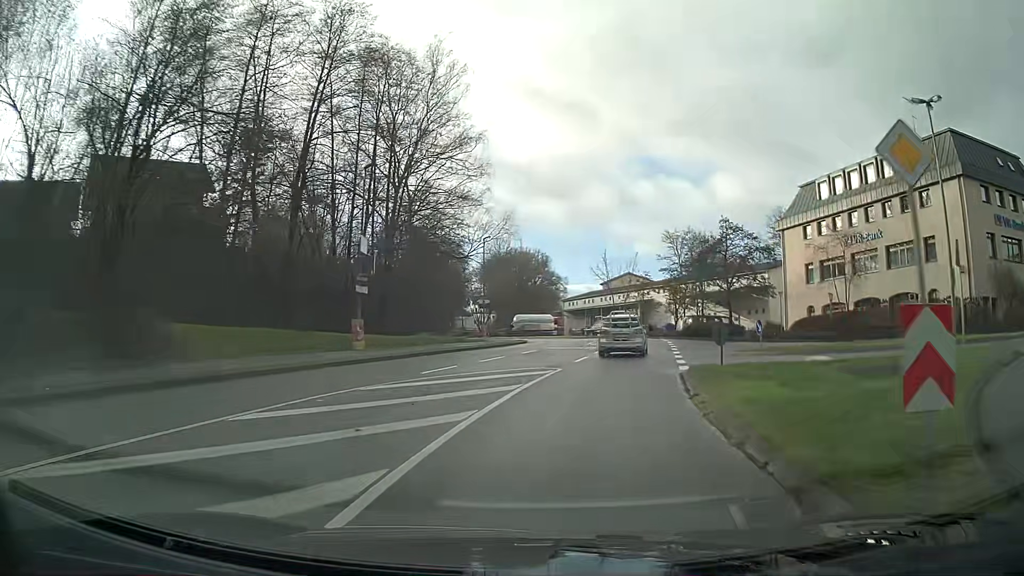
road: unclassified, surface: asphalt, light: Day
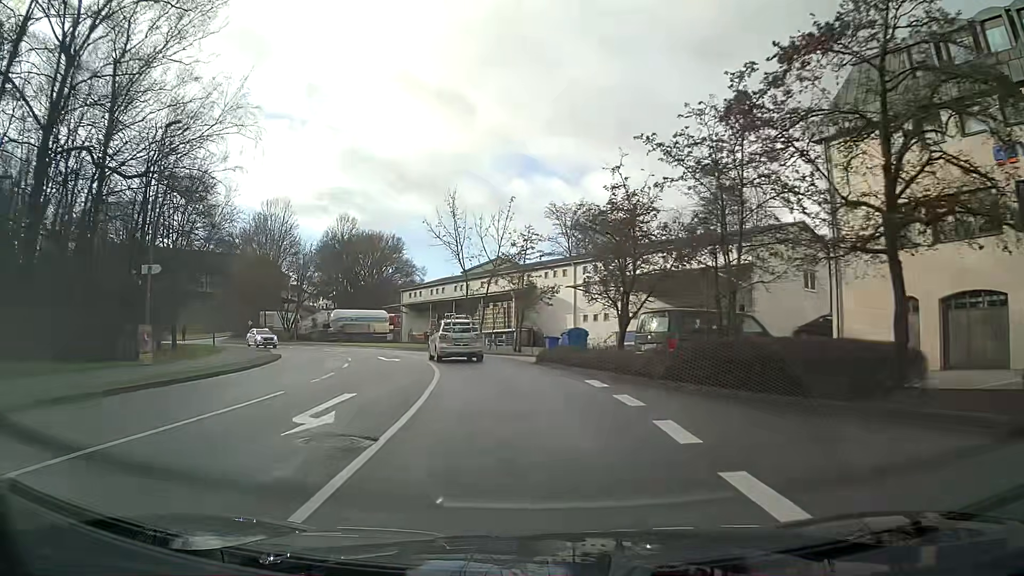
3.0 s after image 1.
(+4.0, +32.1) m; +8°
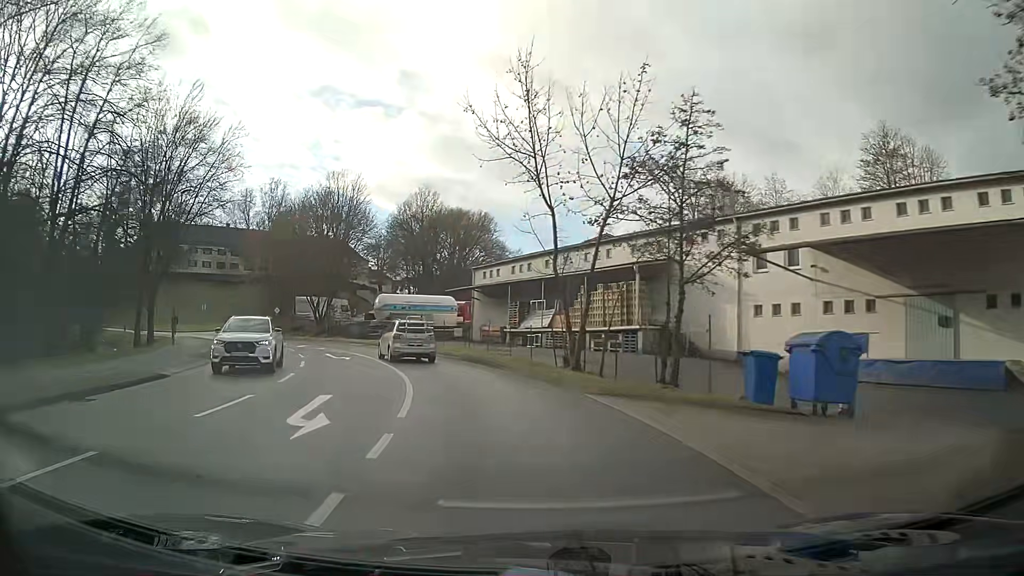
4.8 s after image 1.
(-1.3, +19.6) m; -9°
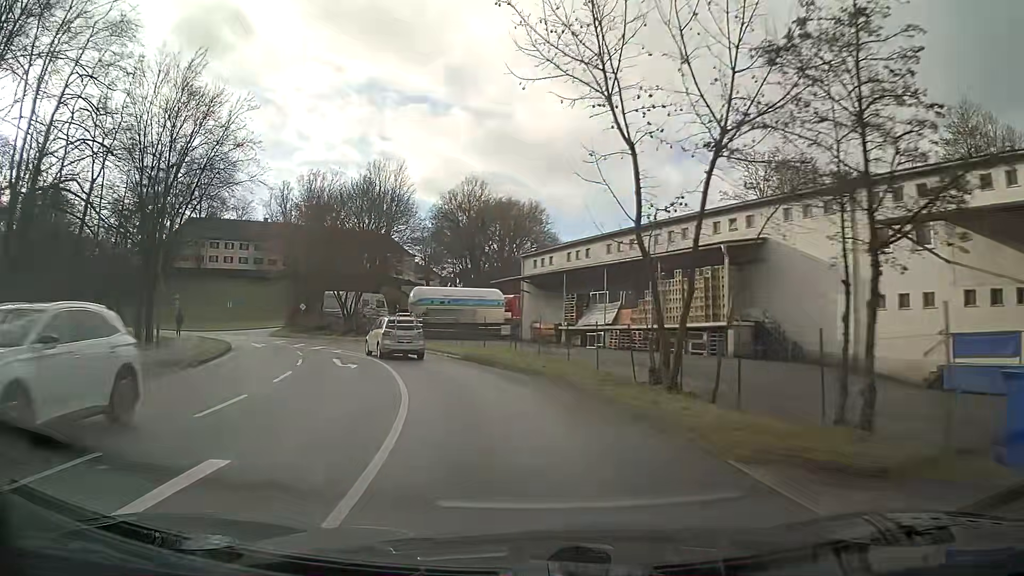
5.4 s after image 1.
(-0.3, +6.6) m; -5°
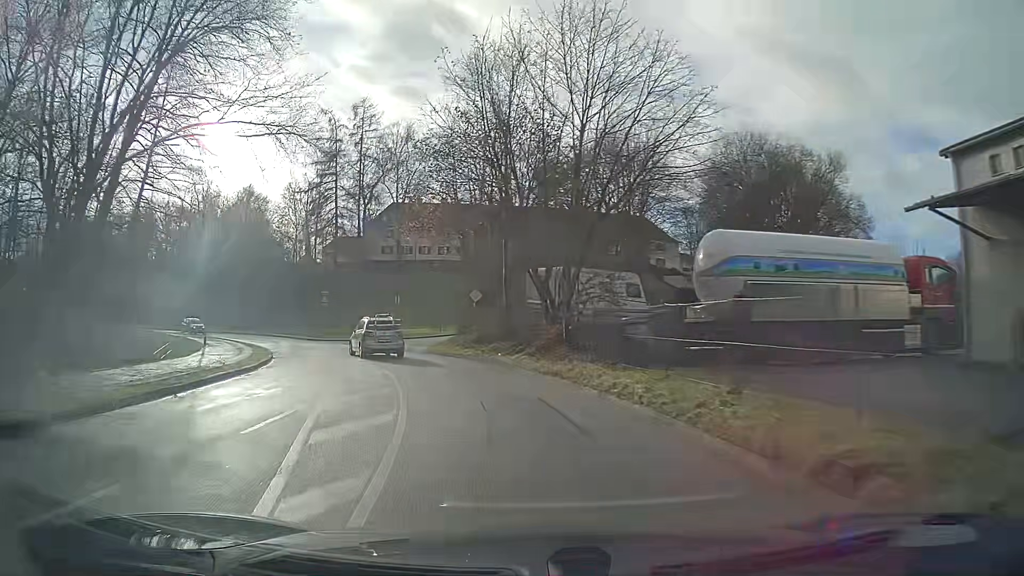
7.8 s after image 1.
(-5.0, +26.3) m; -22°
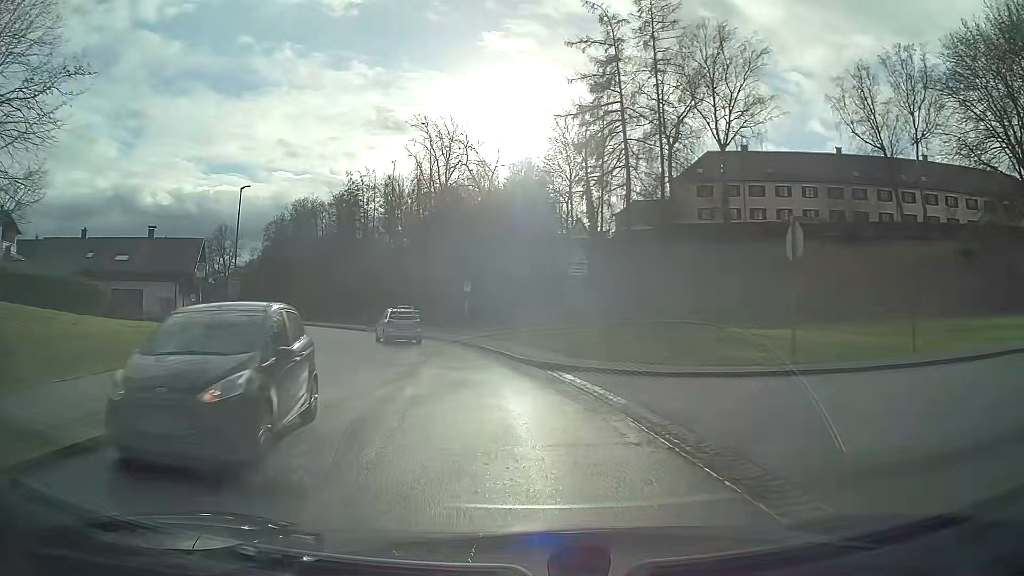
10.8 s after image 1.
(-7.9, +33.2) m; -27°
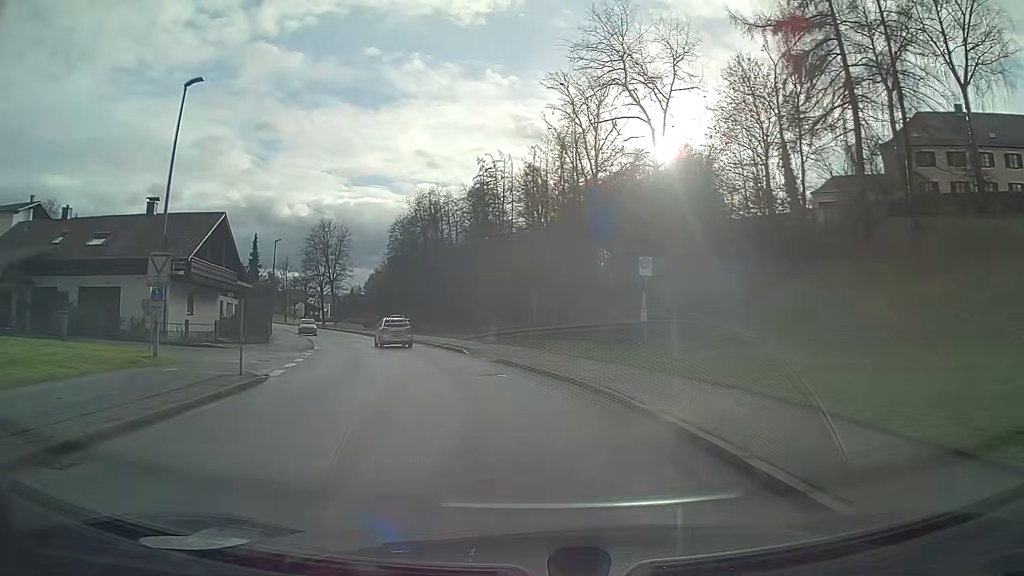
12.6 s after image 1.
(-2.1, +20.9) m; -12°
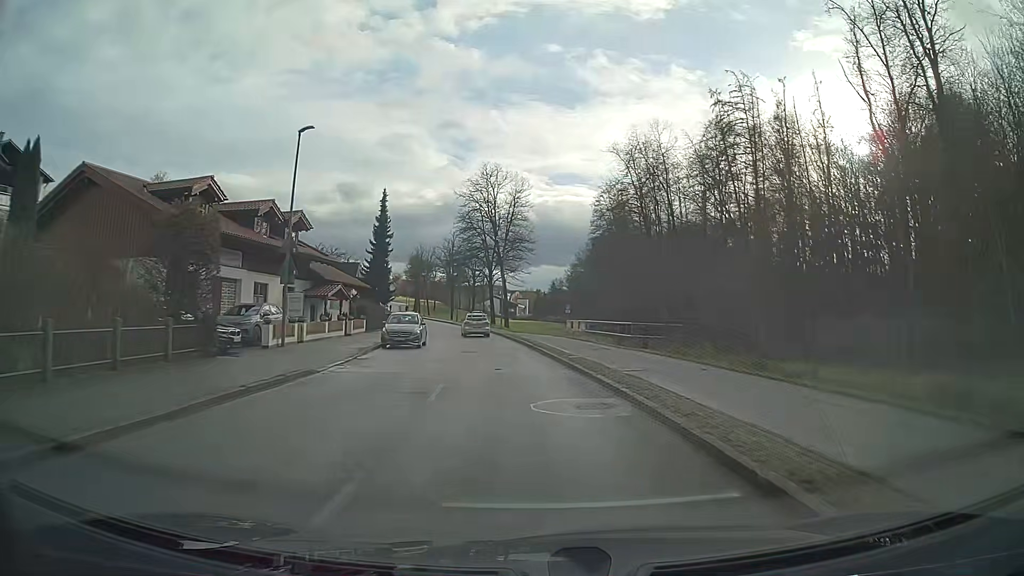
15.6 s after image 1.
(-6.0, +35.3) m; -17°
(0, +10) (-1, +20) (-1, +30) (-2, +40) (-4, +50) (-5, +60) (-7, +69) (-10, +79) (-12, +89) (-15, +98) m
